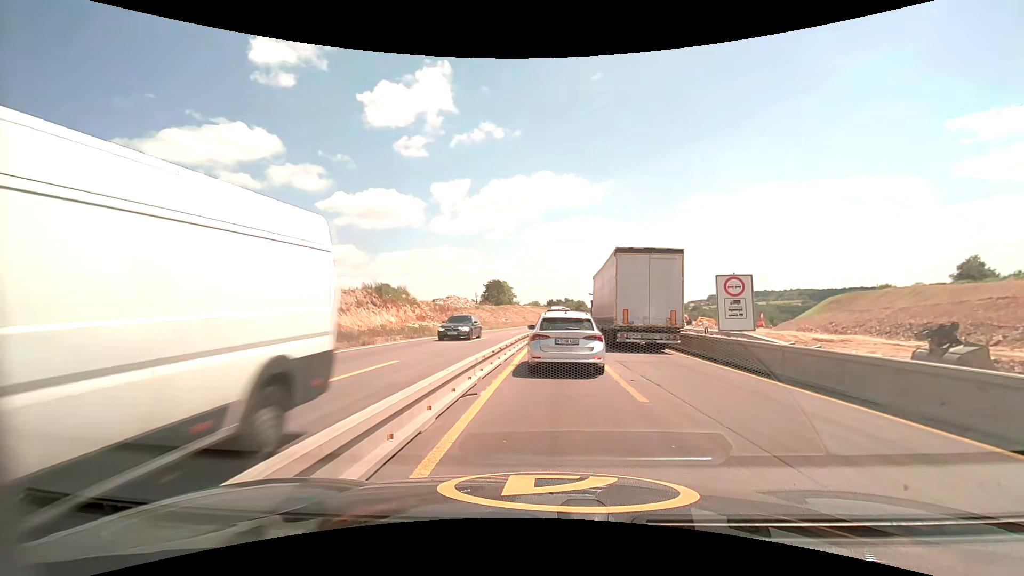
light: Day
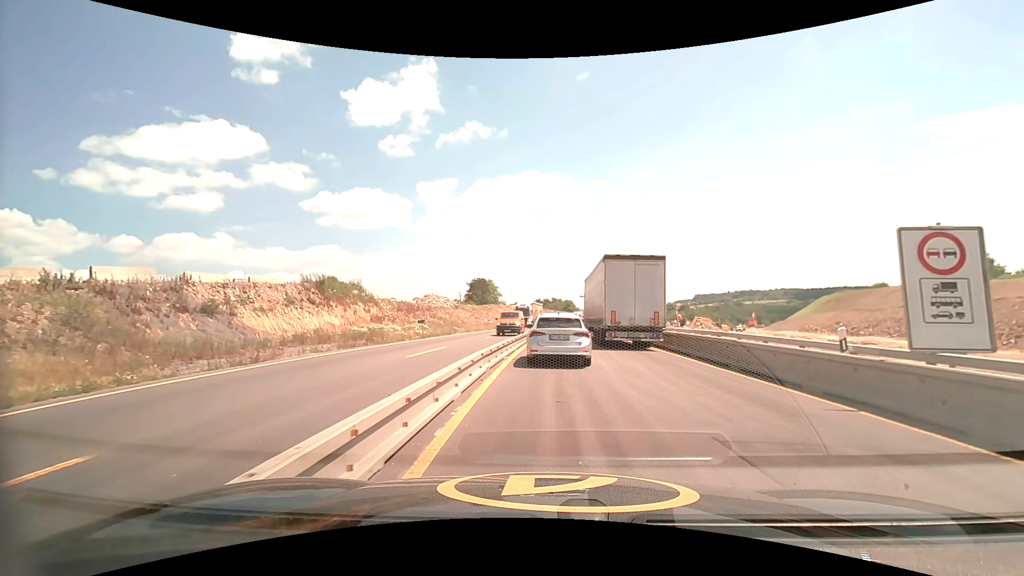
(+0.2, +10.3) m; +1°
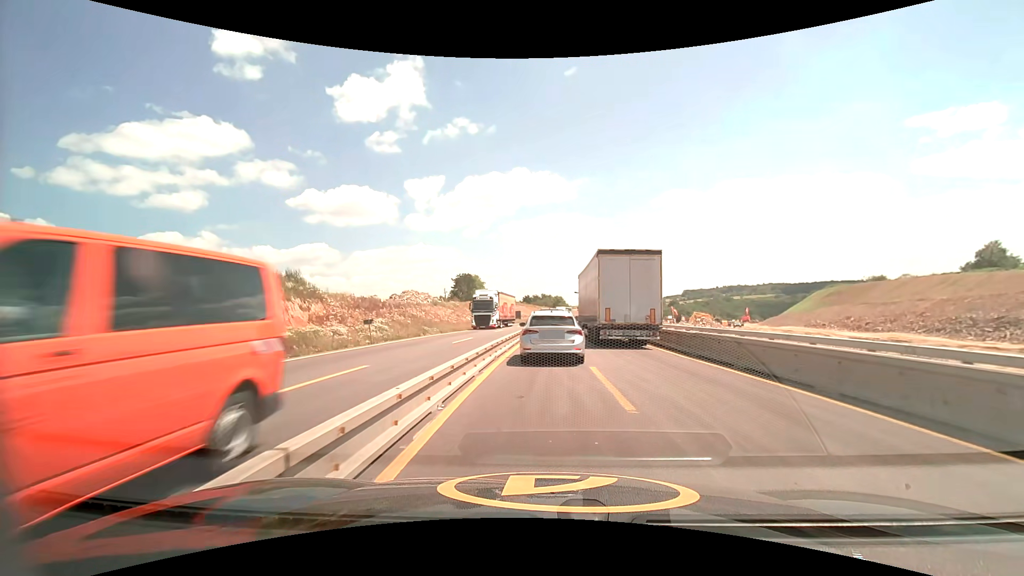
(+0.1, +9.2) m; +1°
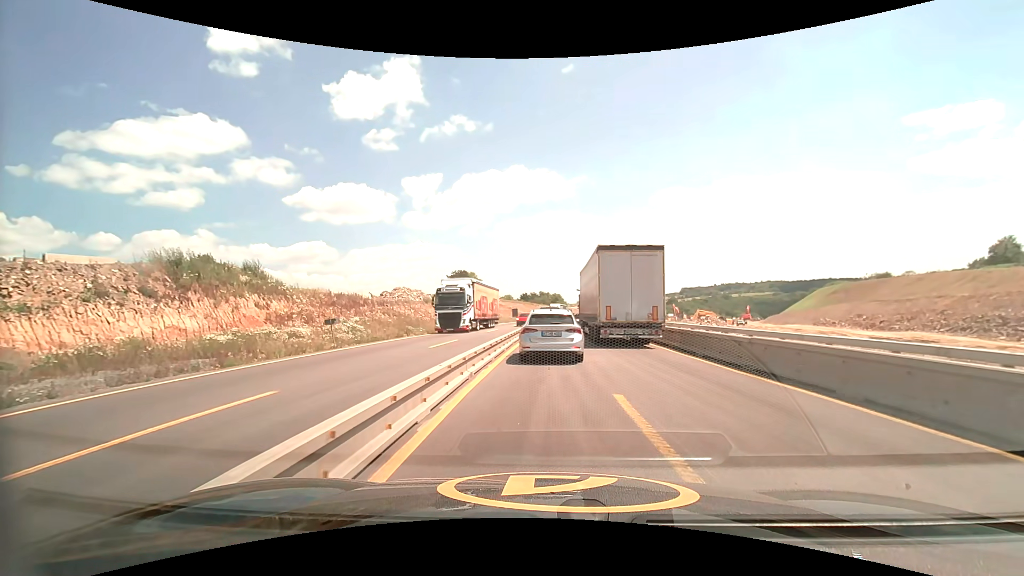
(0.0, +4.7) m; 0°
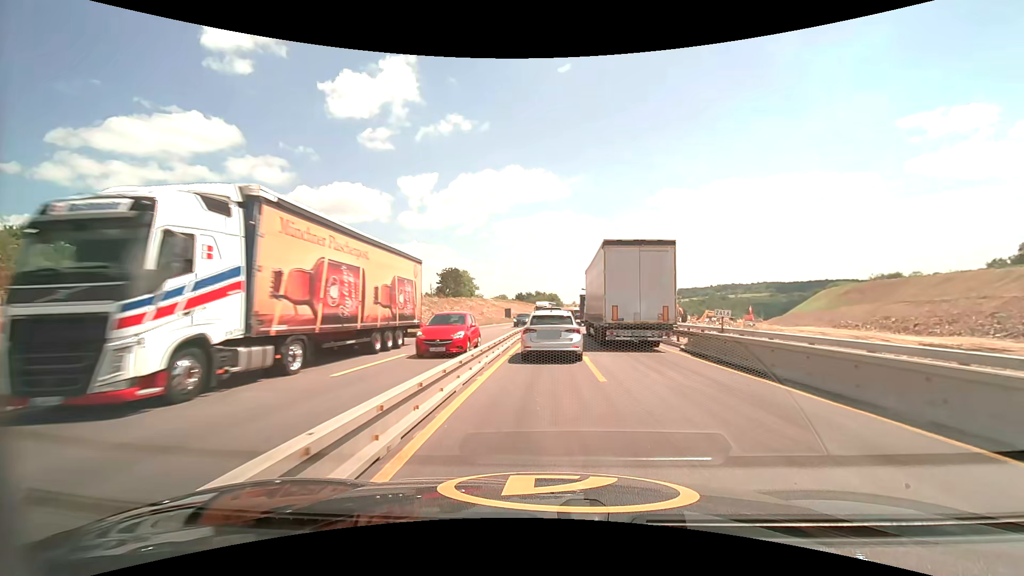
(0.0, +9.5) m; 0°
(0, +10) (0, +20) (+1, +30) (+1, +40) (+2, +50) (+2, +60) (+3, +70) (+4, +80) (+5, +90) (+6, +100) m
